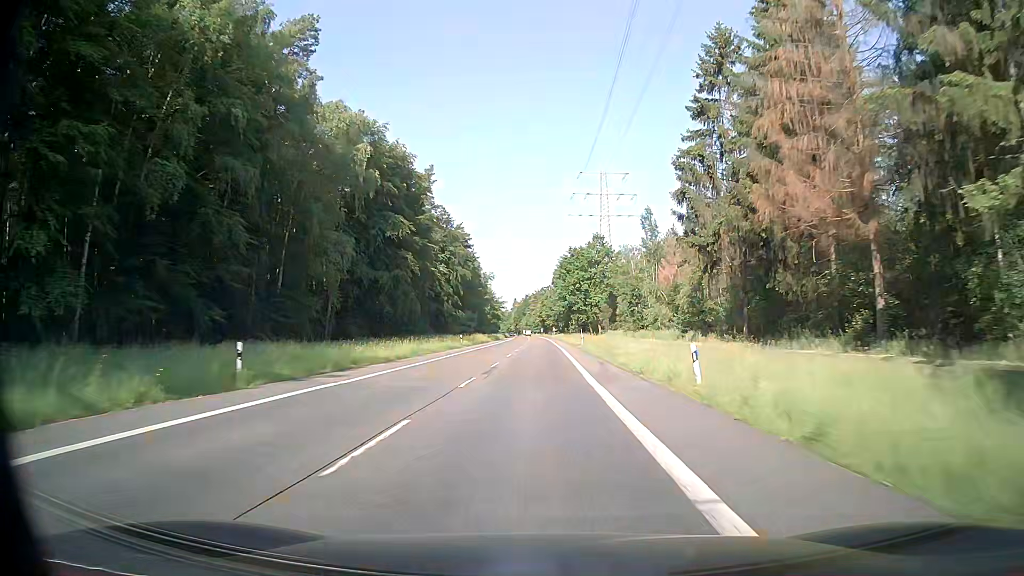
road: secondary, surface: asphalt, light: Day
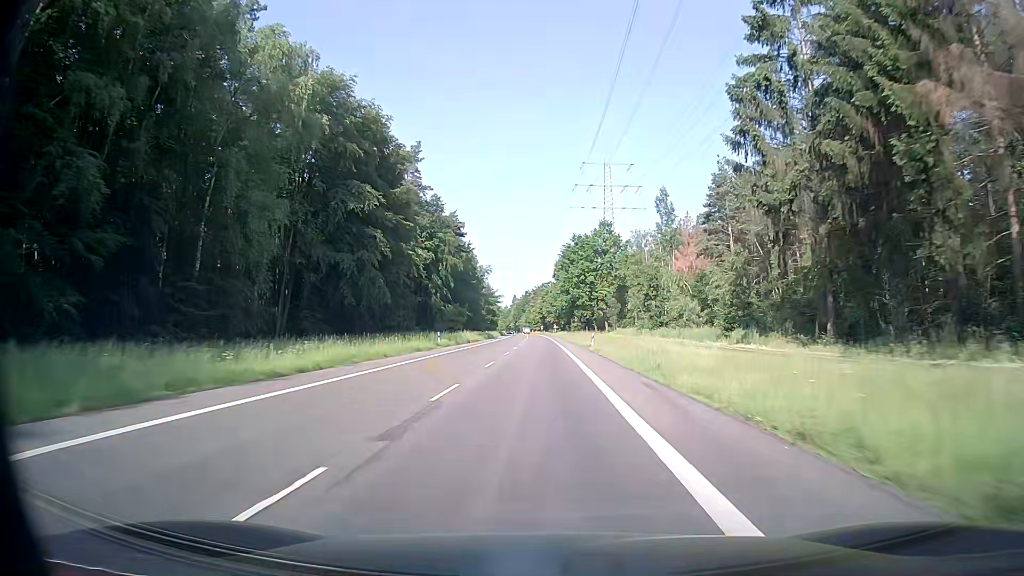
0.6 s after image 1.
(+0.1, +14.1) m; 0°
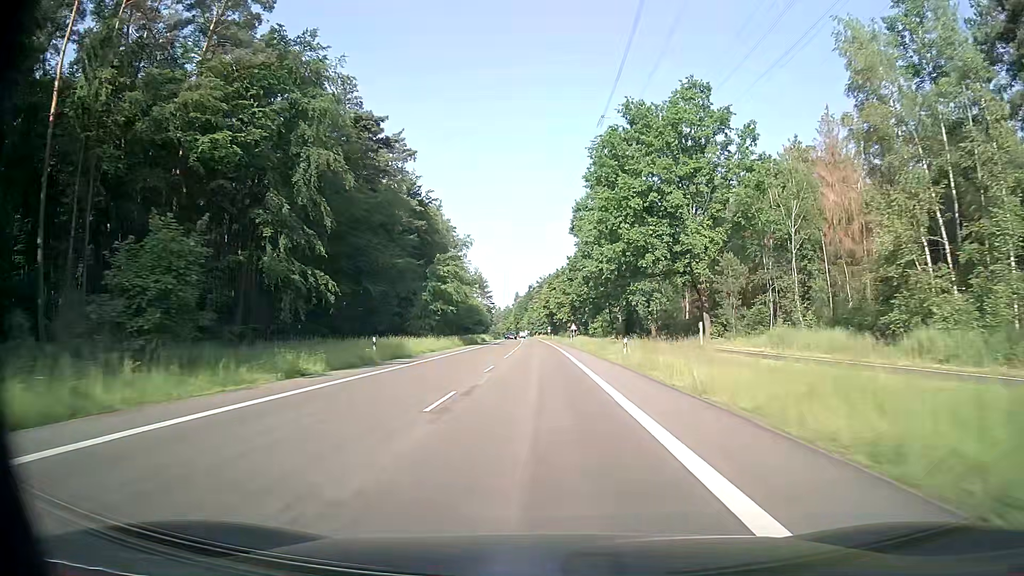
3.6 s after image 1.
(-0.1, +69.9) m; -1°
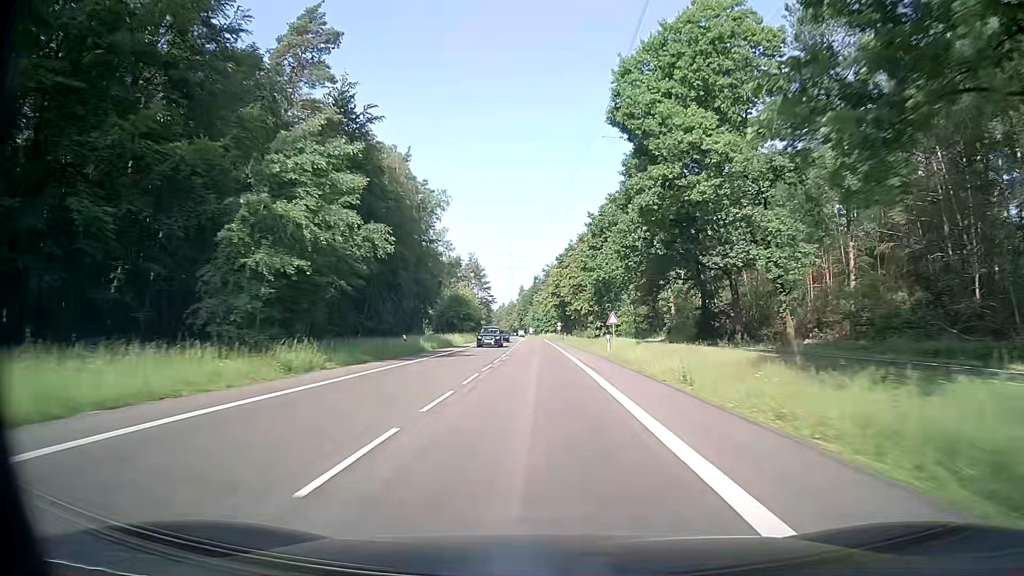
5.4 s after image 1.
(0.0, +41.2) m; -1°
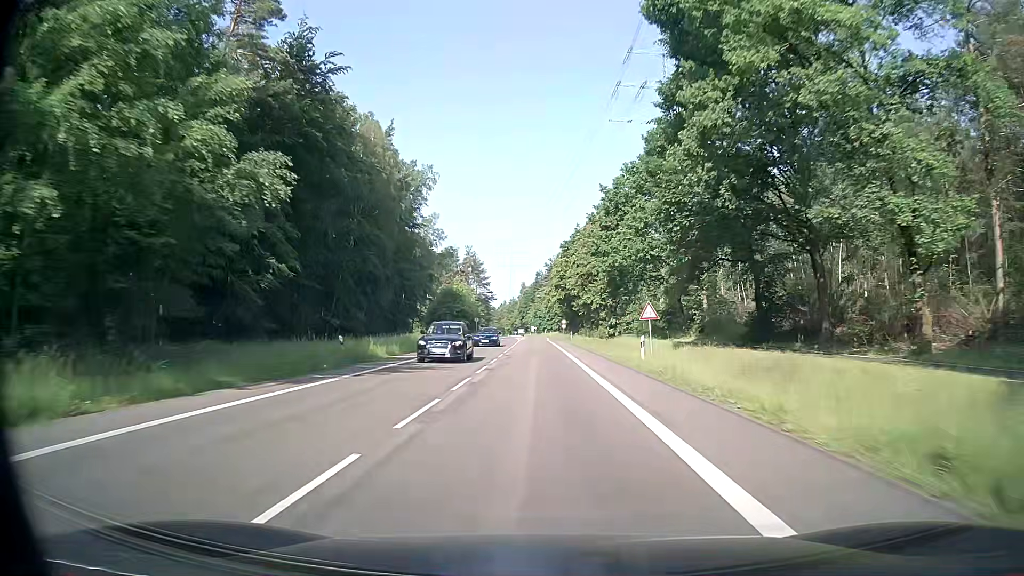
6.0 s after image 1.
(+0.1, +13.4) m; 0°
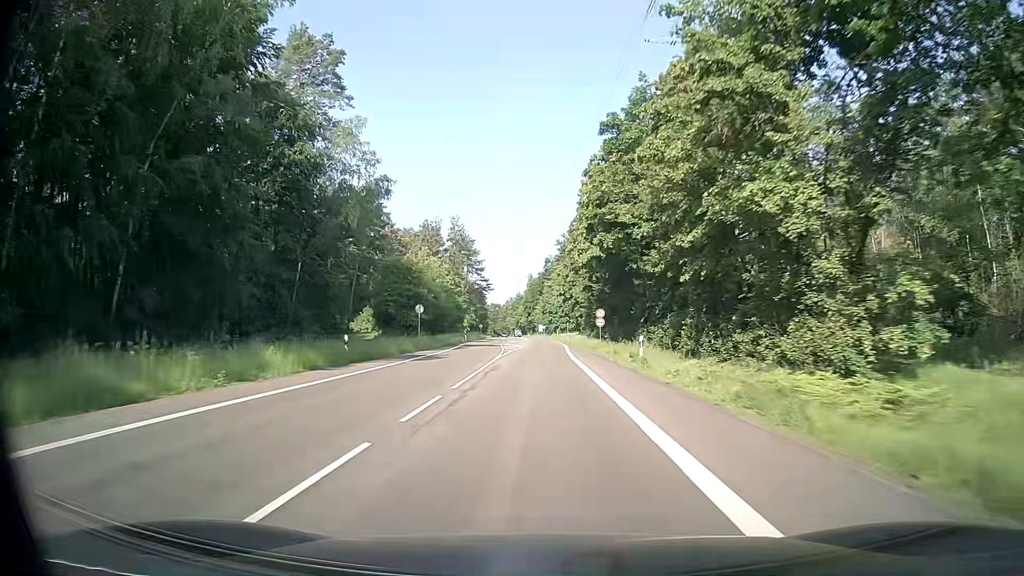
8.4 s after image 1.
(-0.6, +50.4) m; -1°
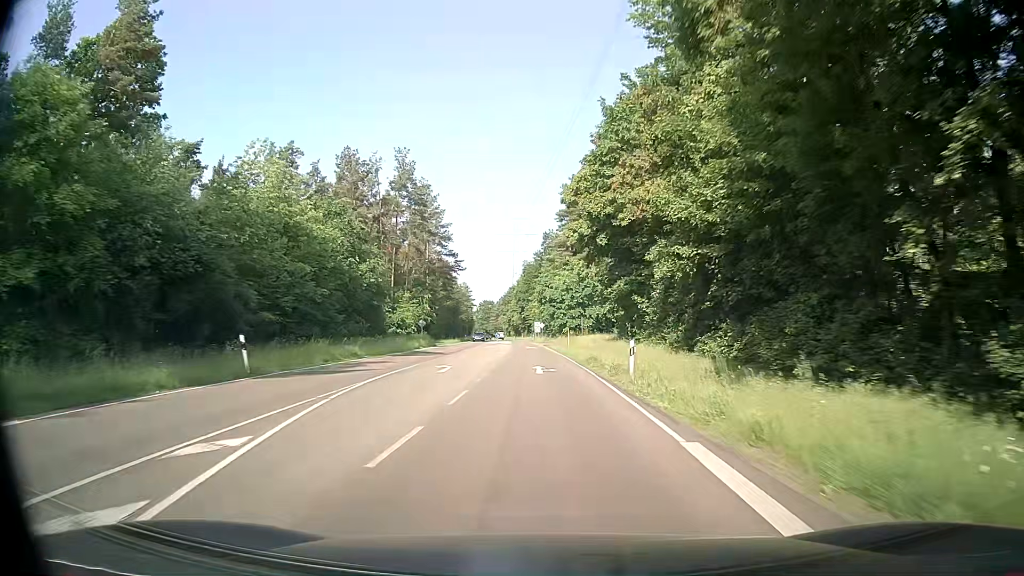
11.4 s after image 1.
(+0.3, +56.8) m; +1°
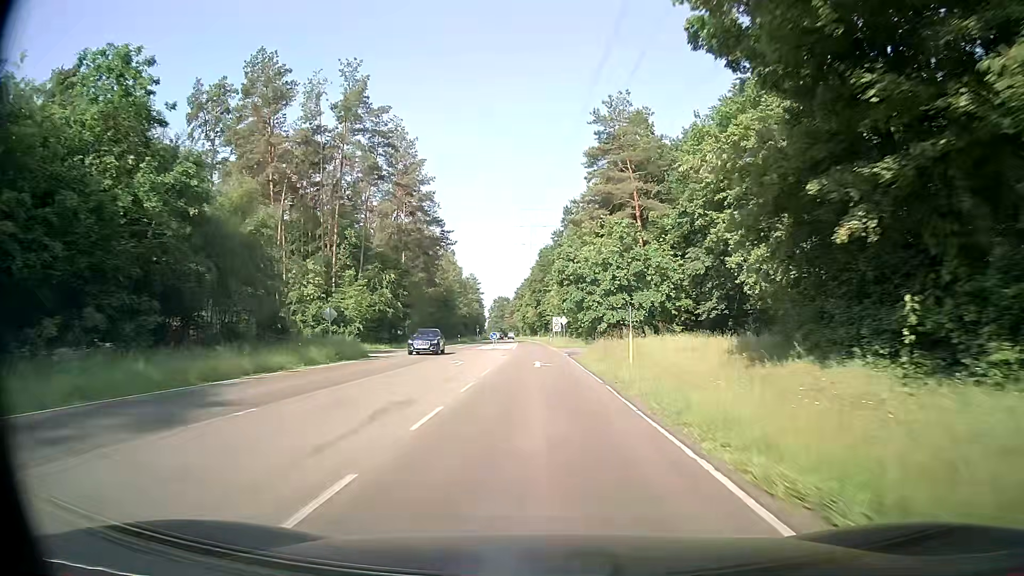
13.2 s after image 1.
(-0.4, +31.9) m; -2°
(0, +10) (0, +20) (0, +30) (-1, +40) (-1, +50) (-1, +60) (-1, +70) (-2, +80) (-2, +90) (-3, +100) m
